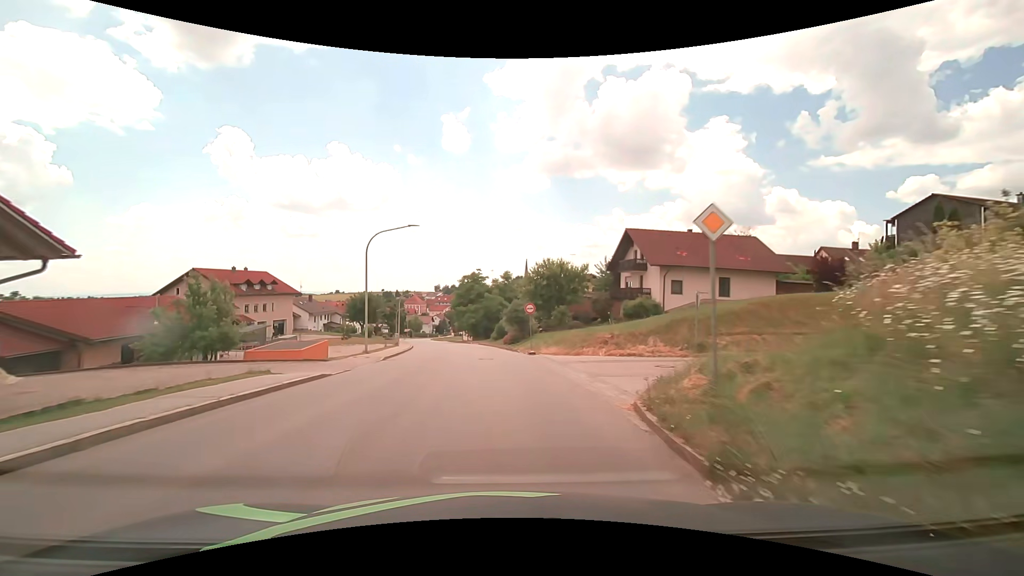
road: tertiary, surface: asphalt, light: Day
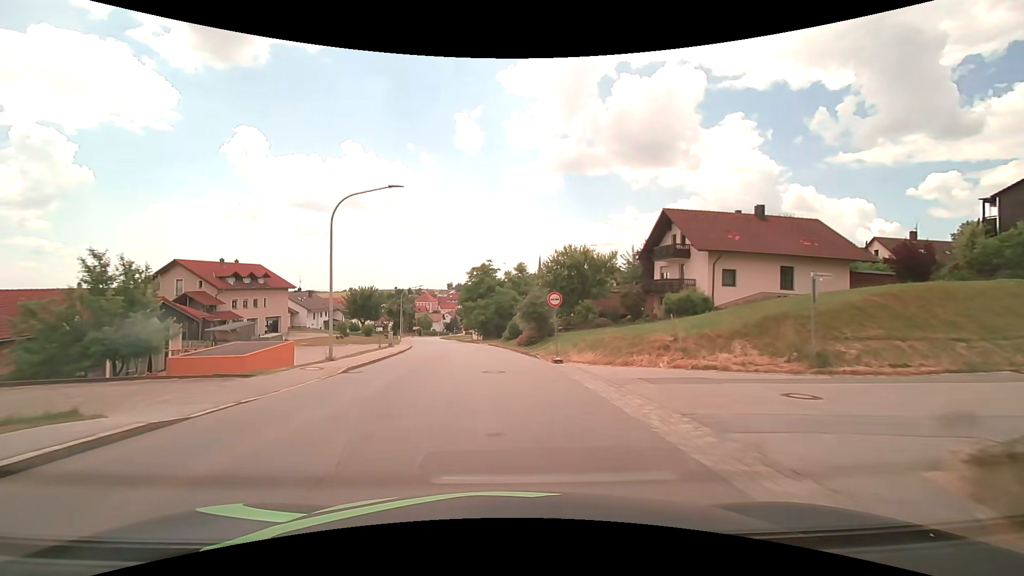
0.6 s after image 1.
(-0.1, +7.7) m; -1°
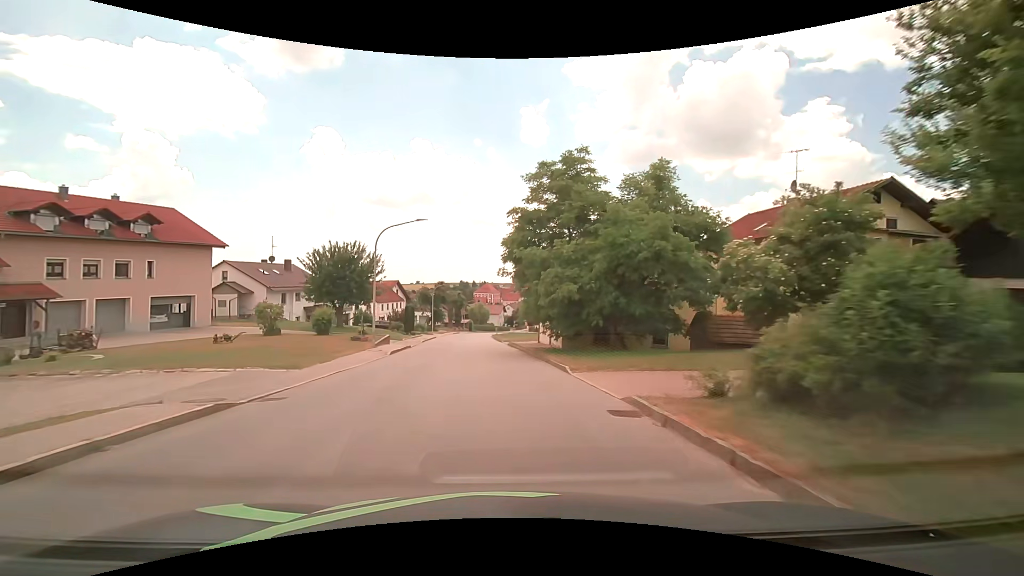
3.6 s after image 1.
(-2.4, +38.3) m; -8°
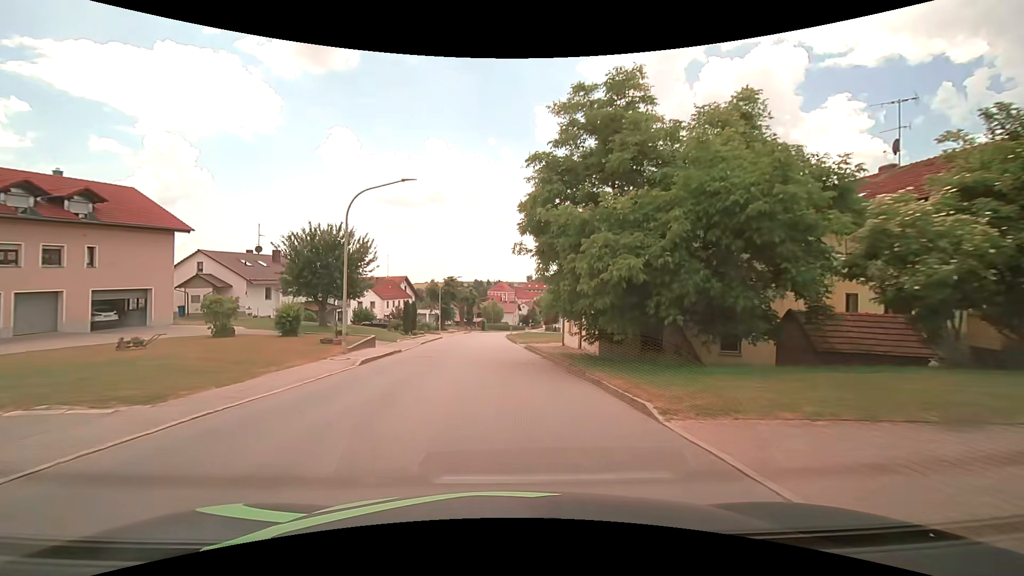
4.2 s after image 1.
(-0.1, +7.6) m; -2°
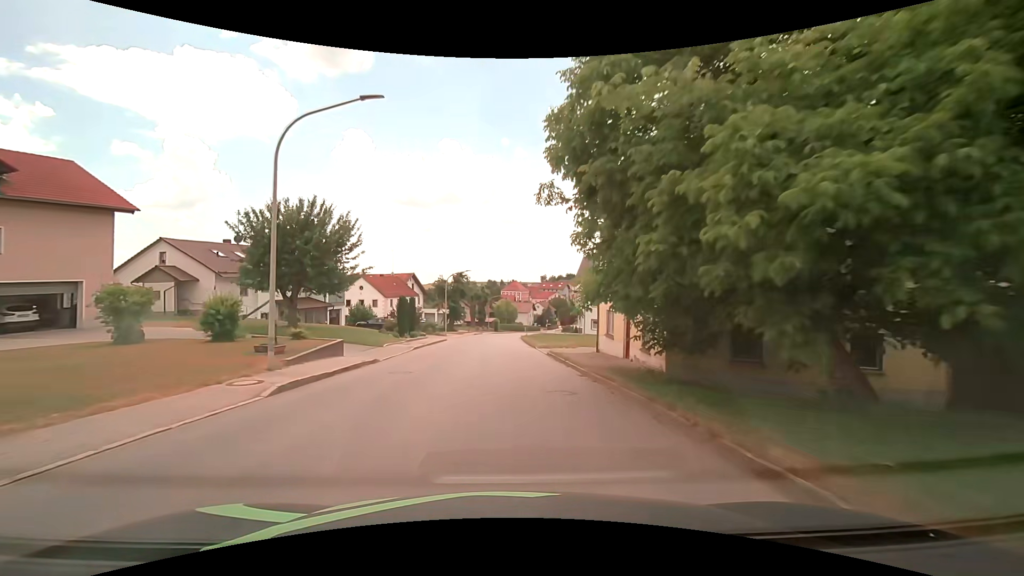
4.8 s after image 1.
(0.0, +7.7) m; -1°
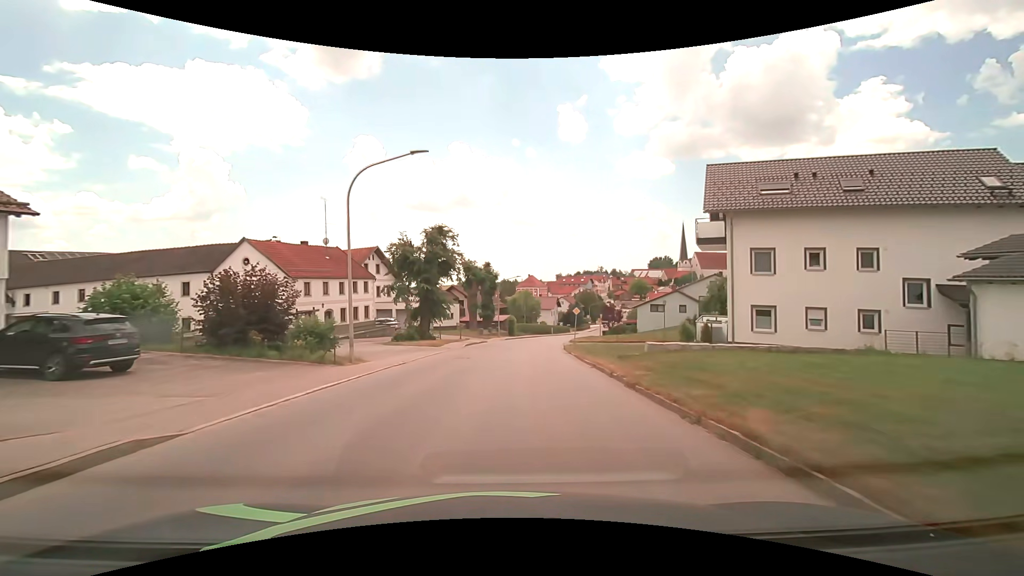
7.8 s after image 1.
(-0.8, +38.3) m; -2°
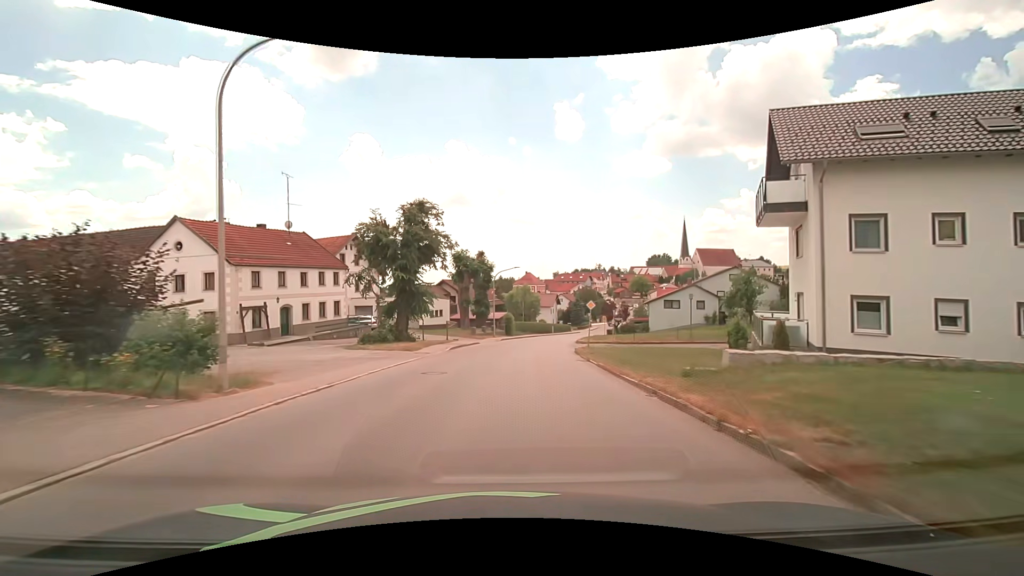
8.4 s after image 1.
(0.0, +7.6) m; 0°
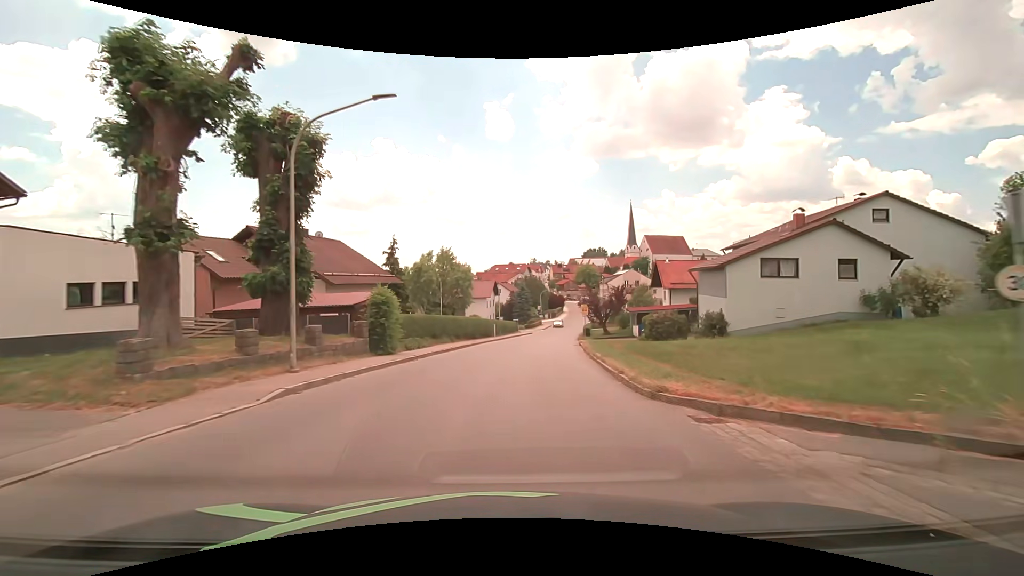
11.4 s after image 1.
(+2.3, +38.0) m; +8°
(0, +10) (+1, +20) (+2, +30) (+4, +40) (+5, +50) (+6, +60) (+8, +69) (+10, +79) (+12, +89) (+14, +99) m
